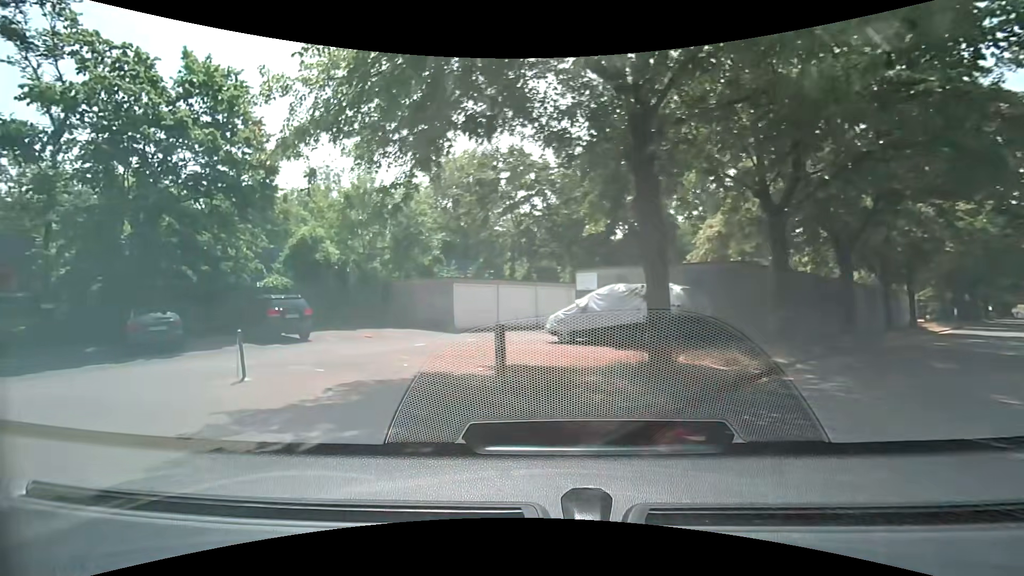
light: Day
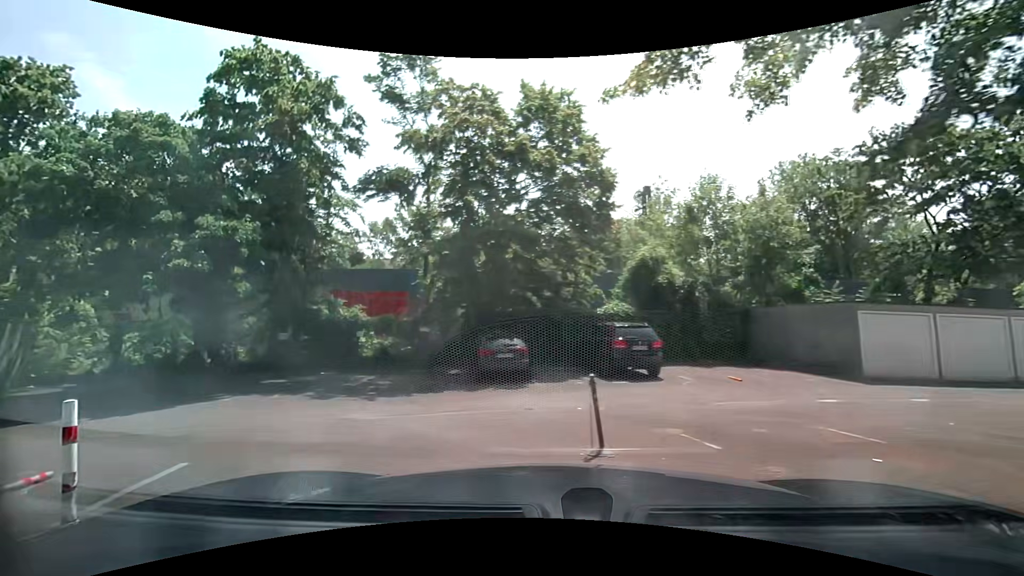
(-0.6, +4.1) m; -30°
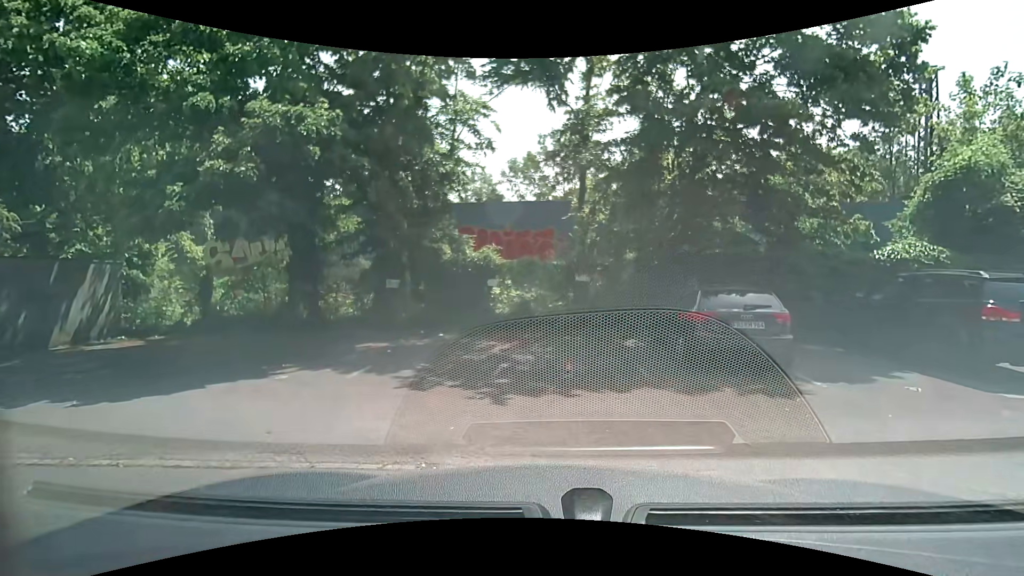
(-1.7, +6.0) m; -18°
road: service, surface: asphalt
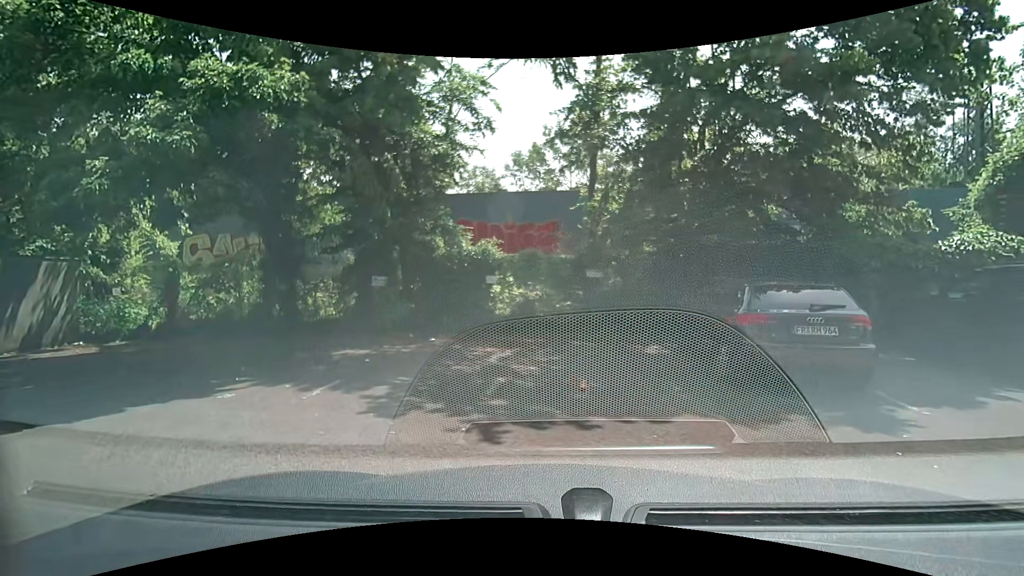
(0.0, +1.6) m; 0°
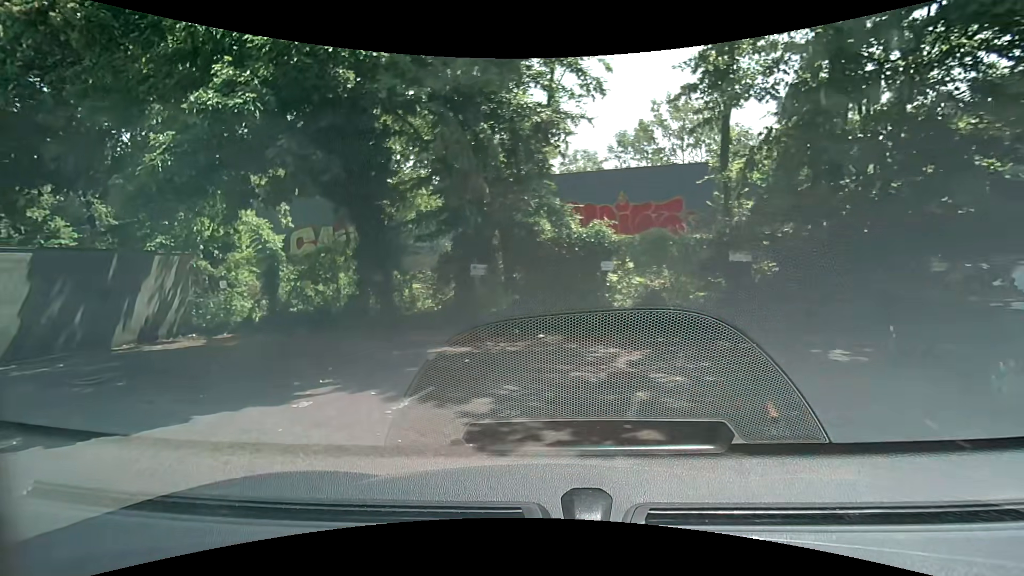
(-0.3, +1.9) m; -13°
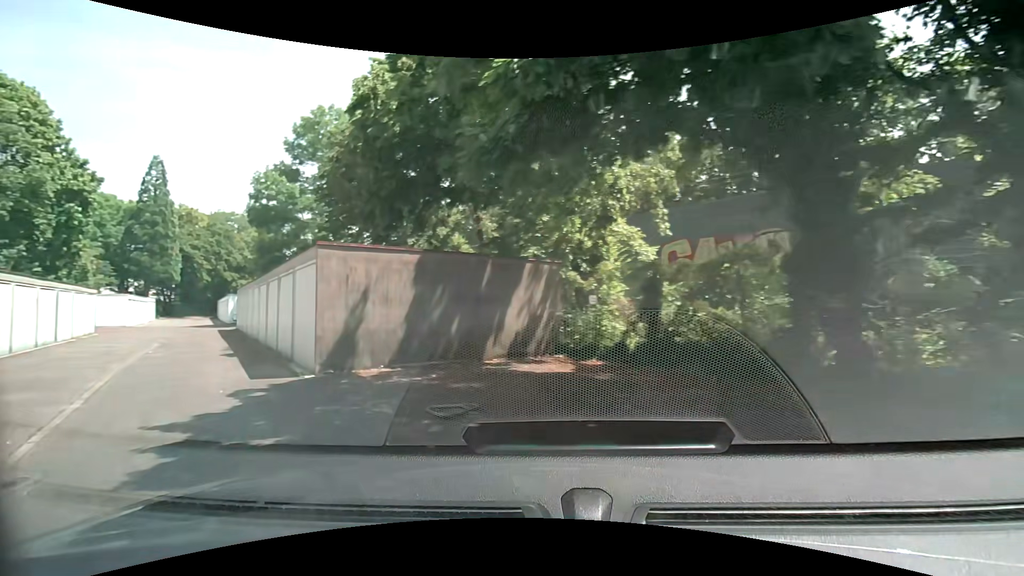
(-1.1, +4.2) m; -35°
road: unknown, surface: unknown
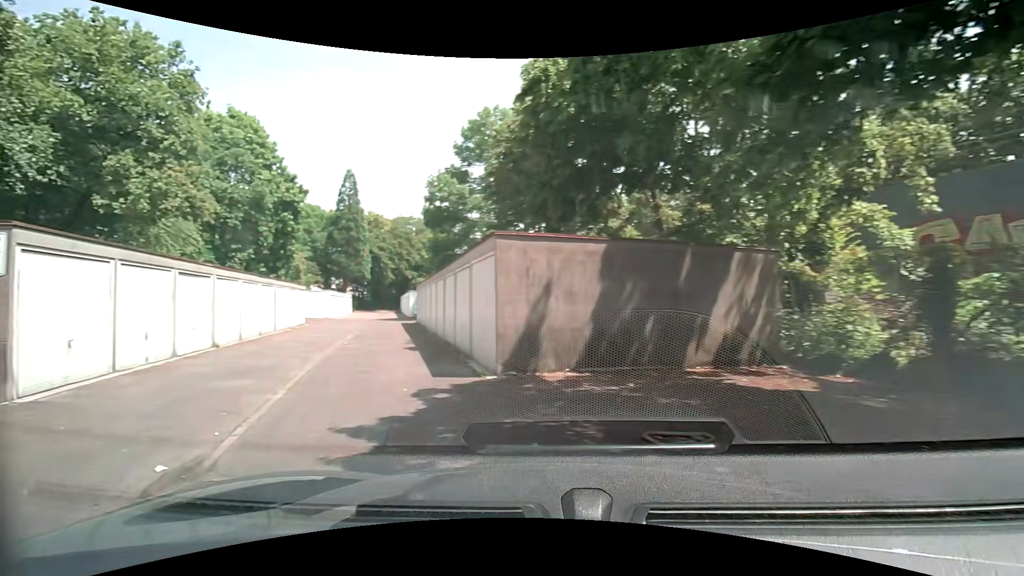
(-0.2, +1.4) m; -17°
